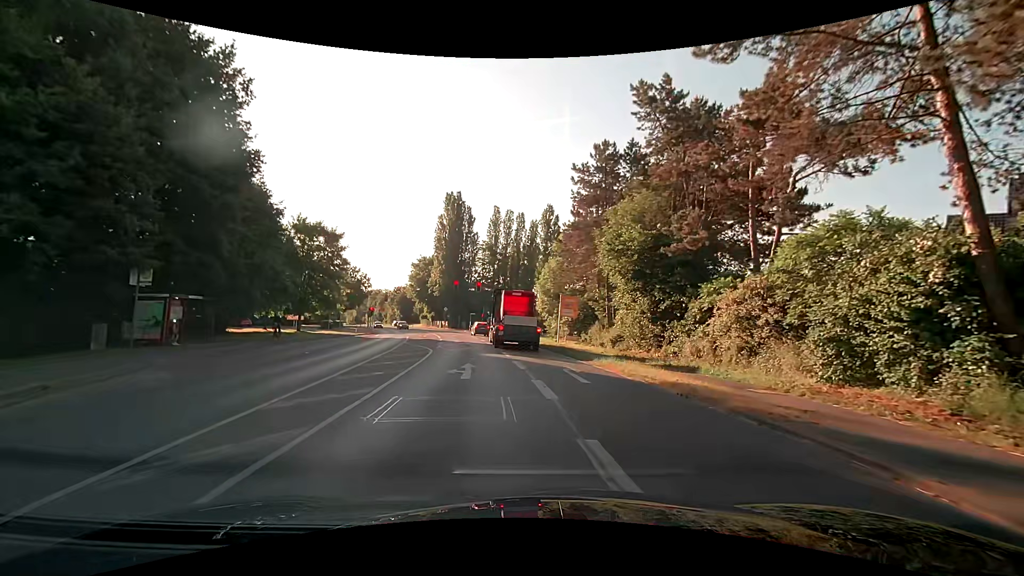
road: secondary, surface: asphalt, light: Day
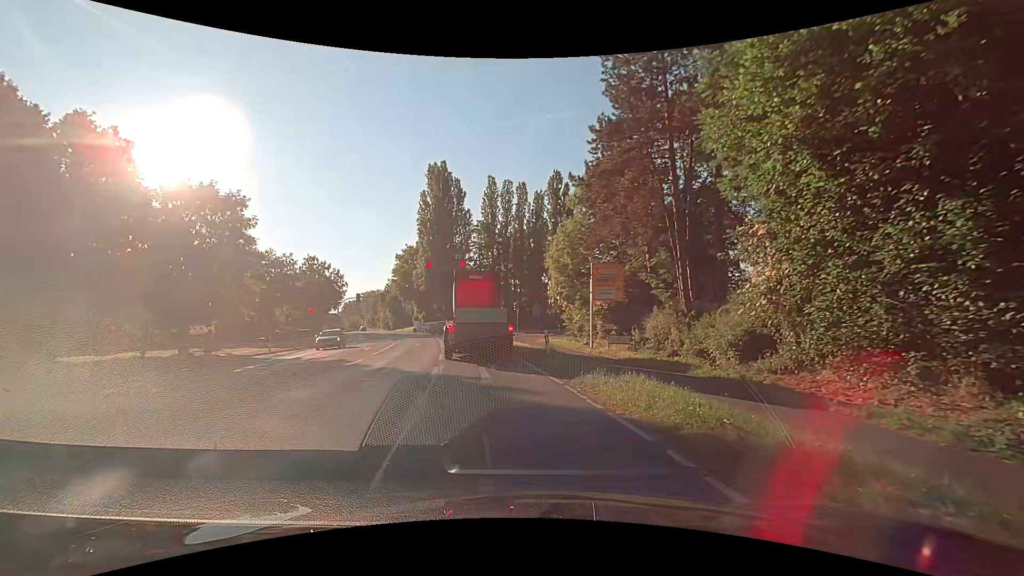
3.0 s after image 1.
(+0.7, +21.0) m; -1°
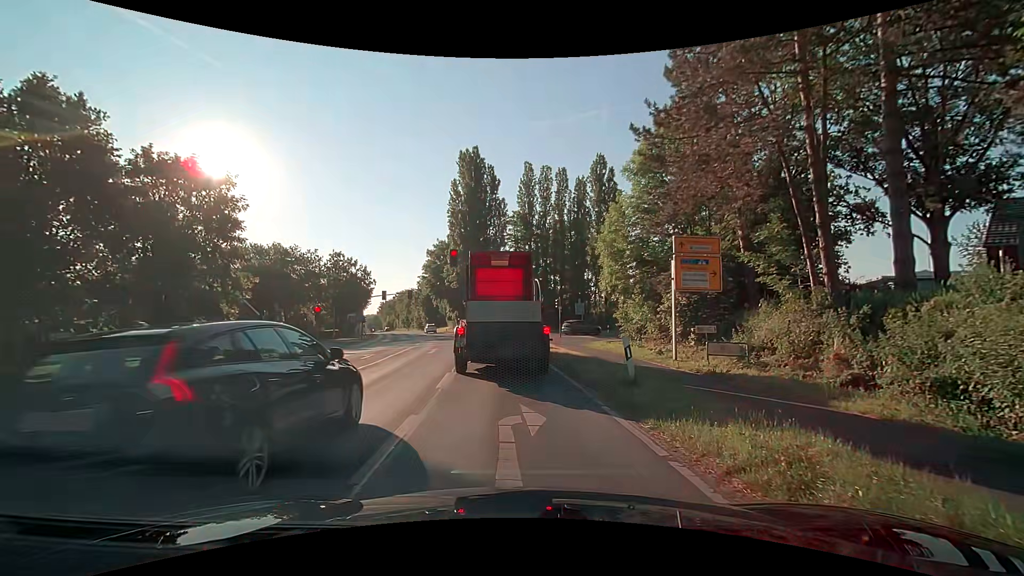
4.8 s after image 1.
(-0.3, +7.9) m; -3°
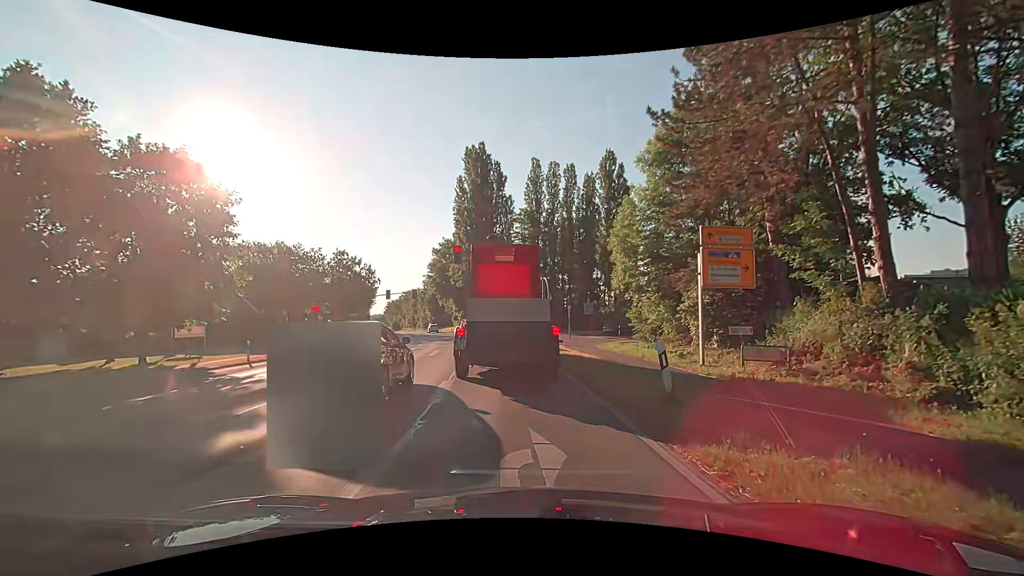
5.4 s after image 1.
(0.0, +1.9) m; -1°
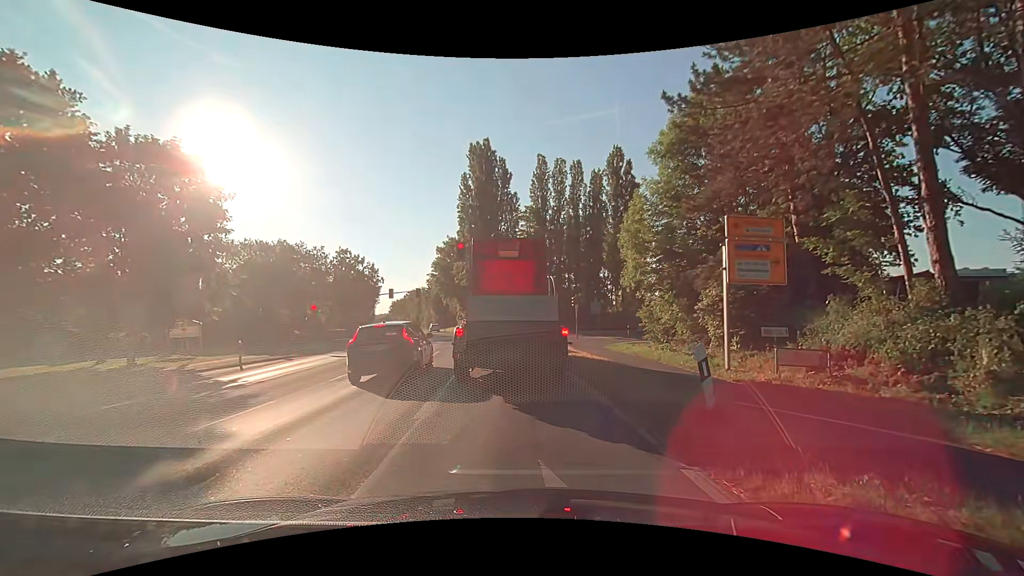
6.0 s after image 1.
(0.0, +1.4) m; -2°
